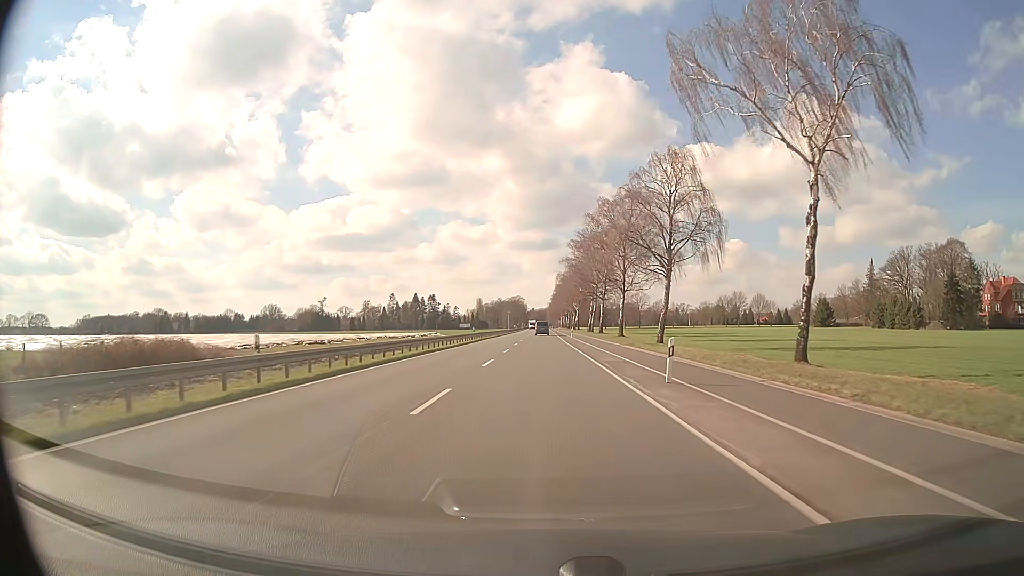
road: primary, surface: asphalt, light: Day
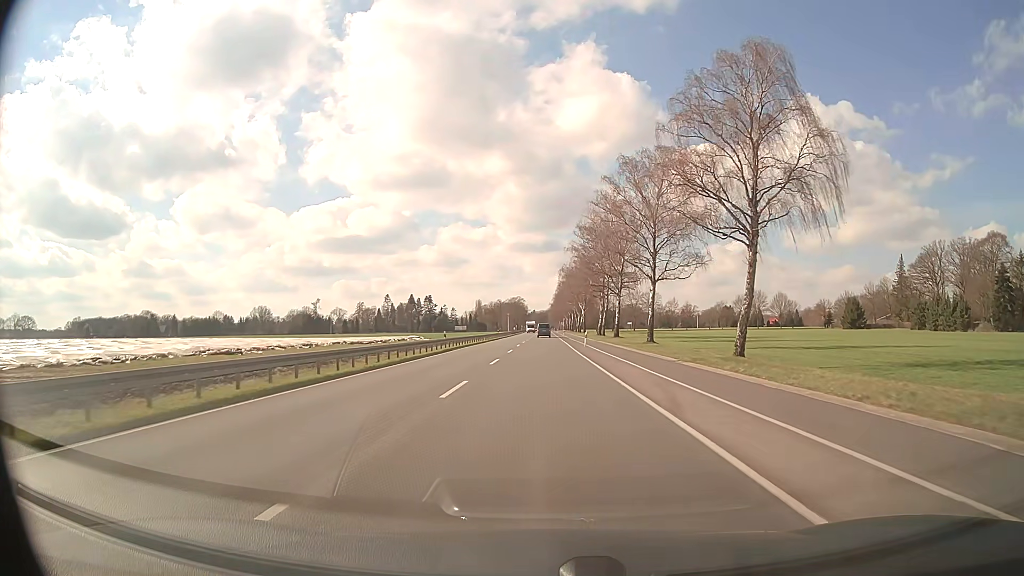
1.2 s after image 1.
(0.0, +21.4) m; 0°
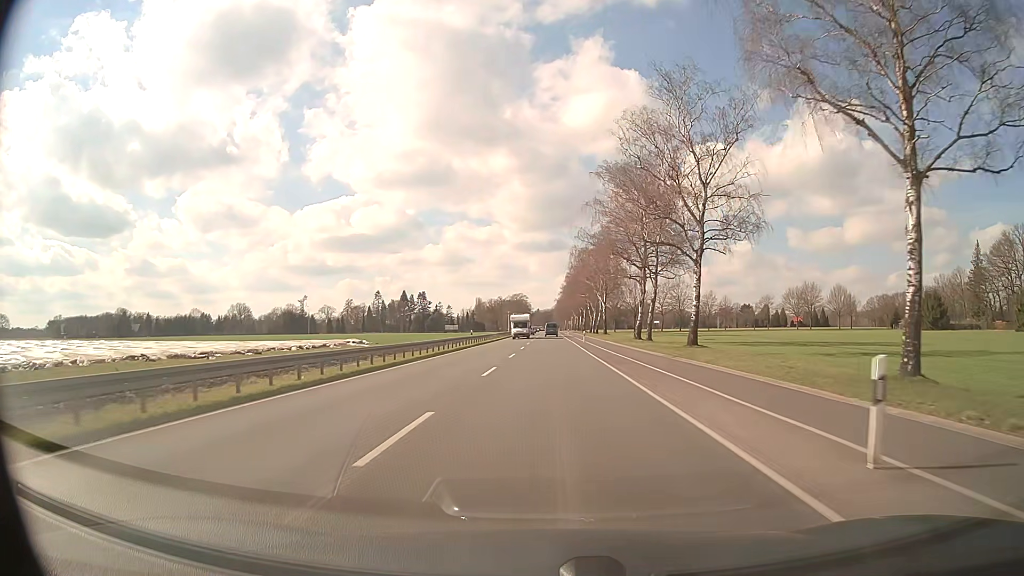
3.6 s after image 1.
(-0.2, +42.9) m; 0°
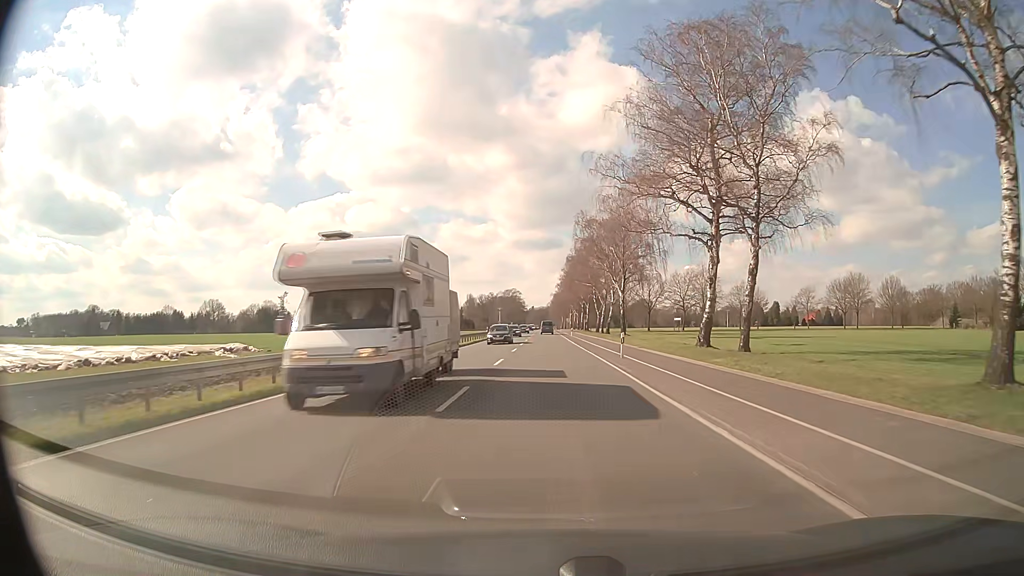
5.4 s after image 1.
(+0.1, +32.2) m; 0°
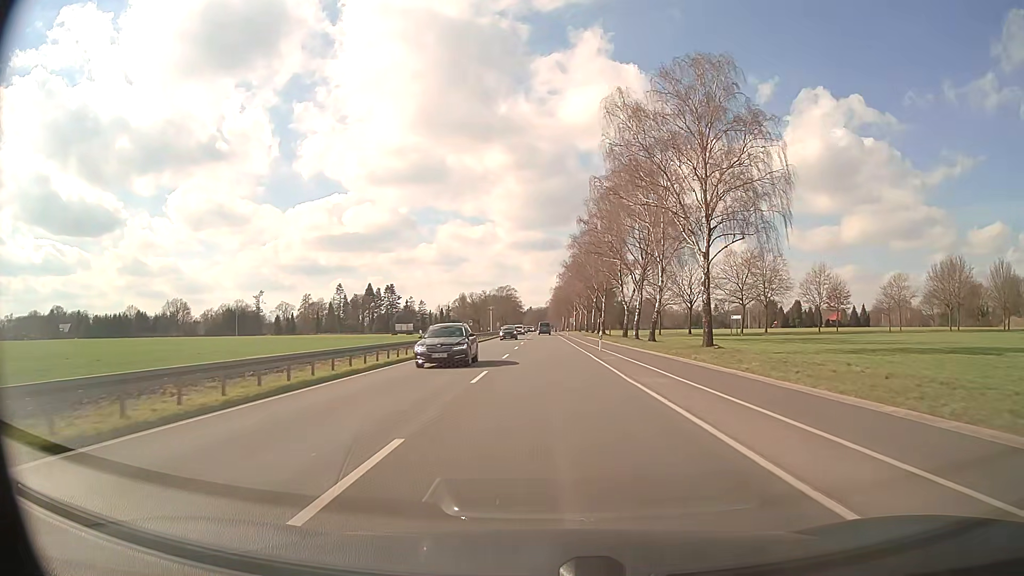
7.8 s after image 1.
(+0.1, +42.9) m; 0°
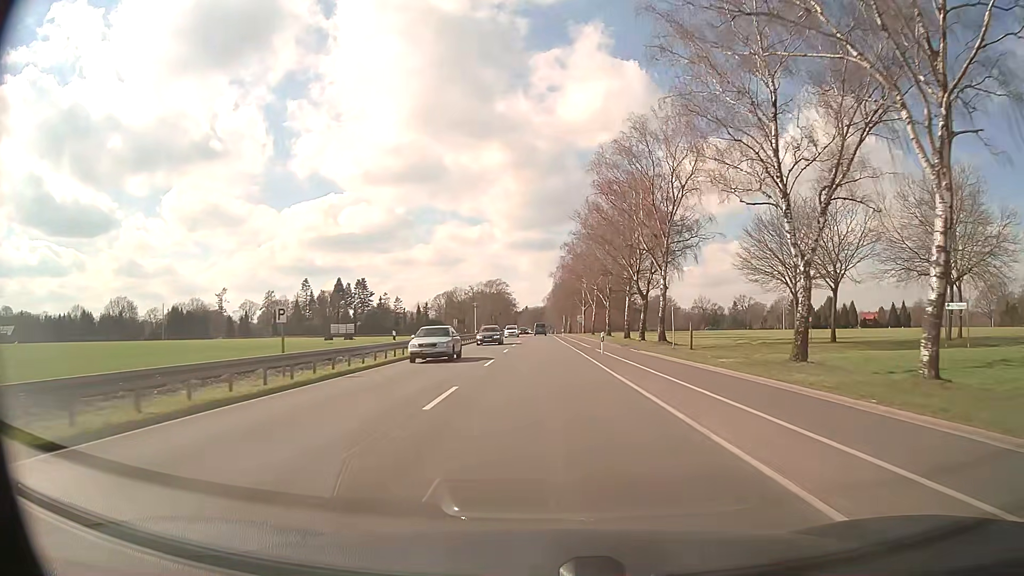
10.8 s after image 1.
(+0.2, +53.7) m; 0°
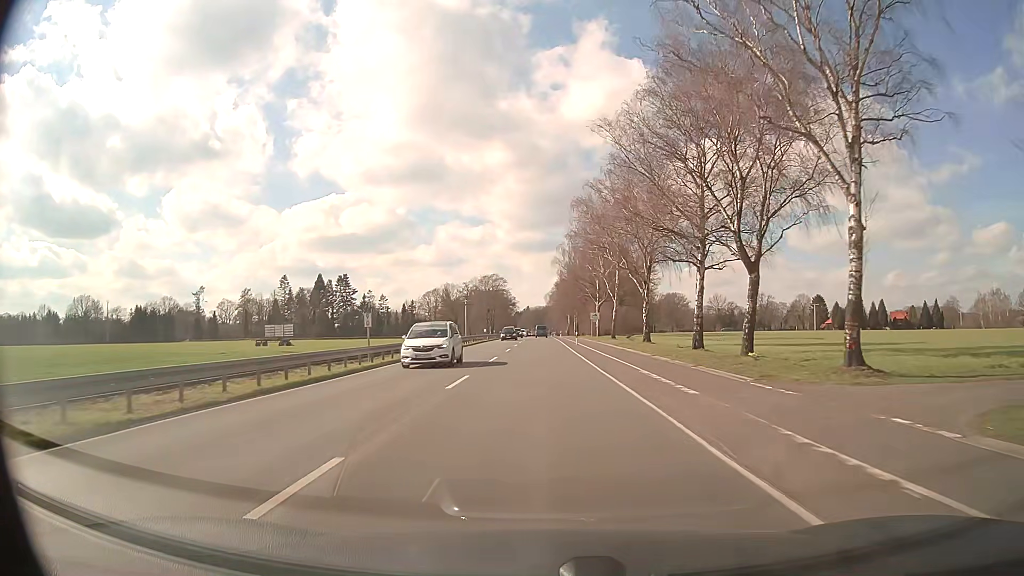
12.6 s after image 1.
(0.0, +32.3) m; 0°
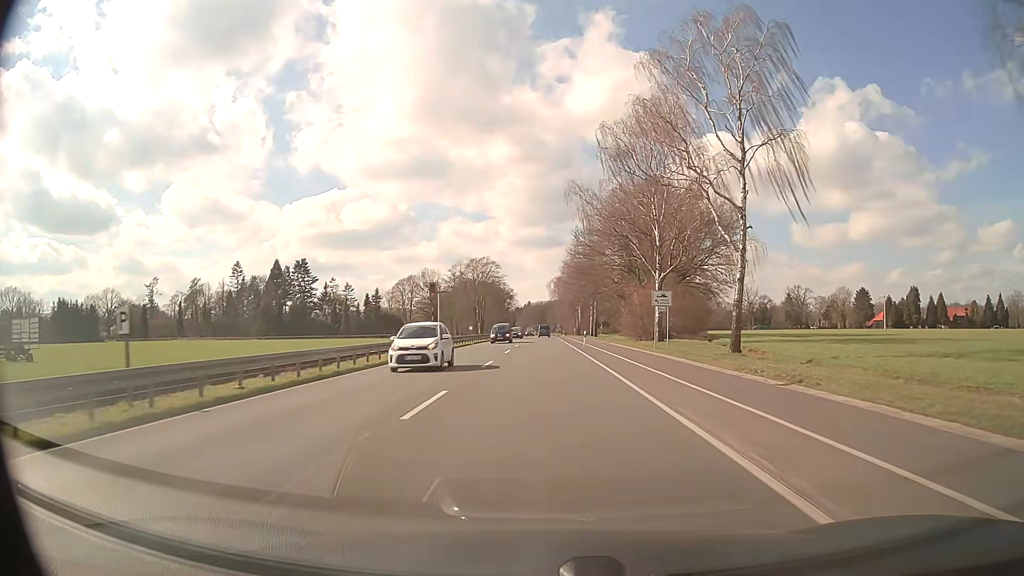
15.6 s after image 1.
(-0.2, +53.8) m; 0°
(0, +10) (0, +20) (0, +30) (0, +40) (0, +50) (0, +60) (0, +70) (0, +80) (0, +90) (0, +100) m
